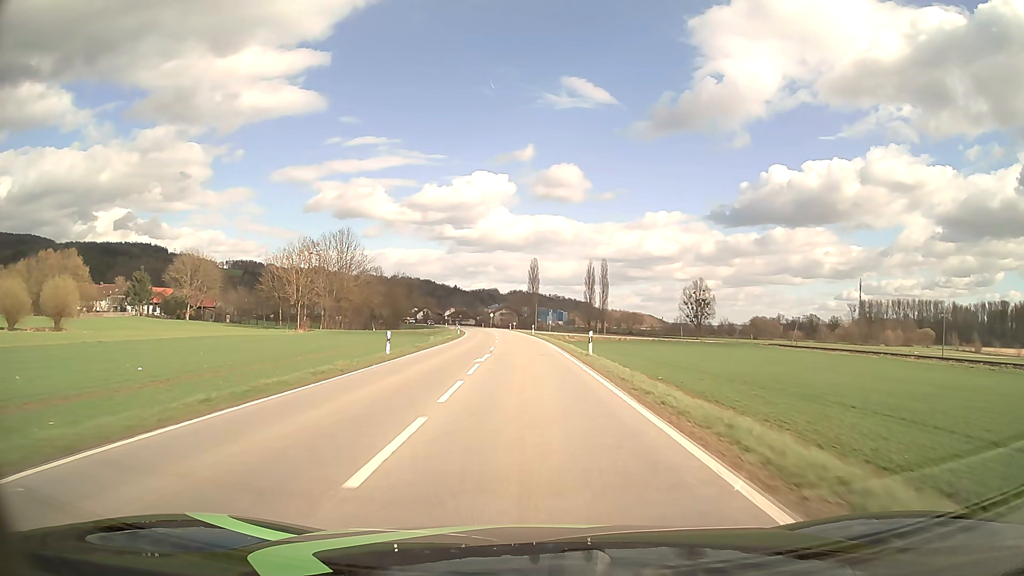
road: secondary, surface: asphalt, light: Day
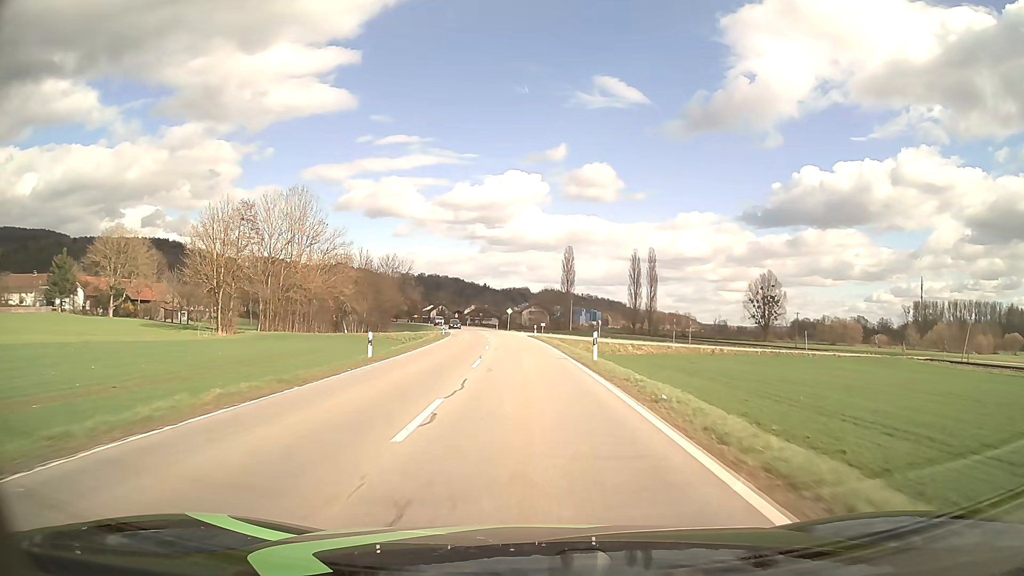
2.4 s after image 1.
(-1.0, +48.6) m; -3°
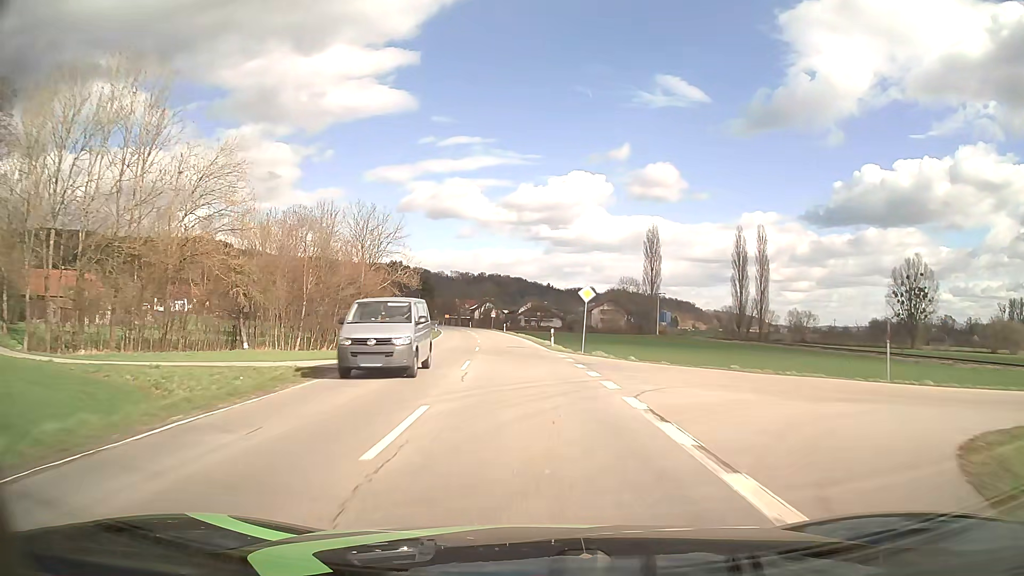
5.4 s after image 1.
(-2.7, +61.6) m; -5°
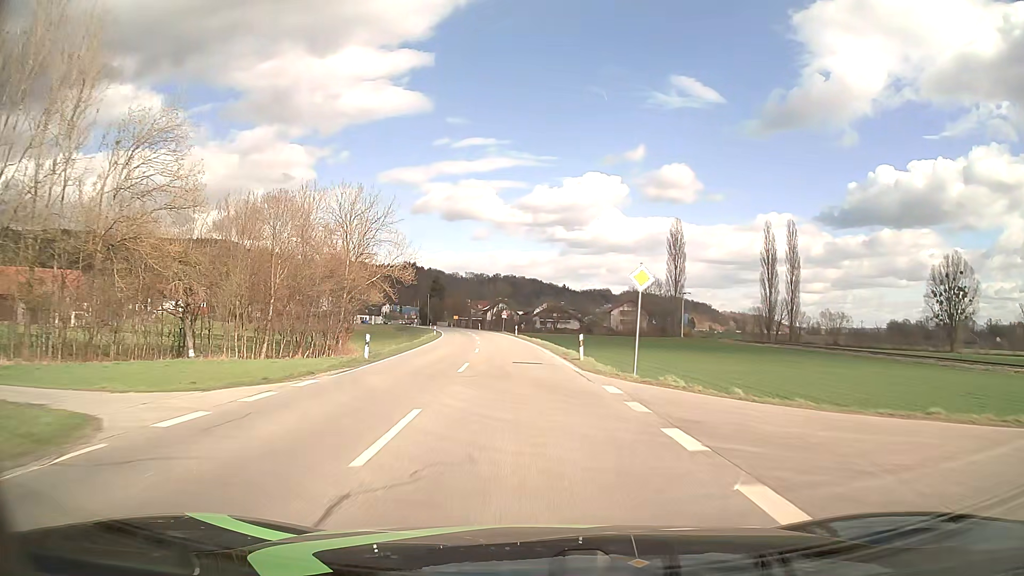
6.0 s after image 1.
(-0.1, +12.4) m; -1°
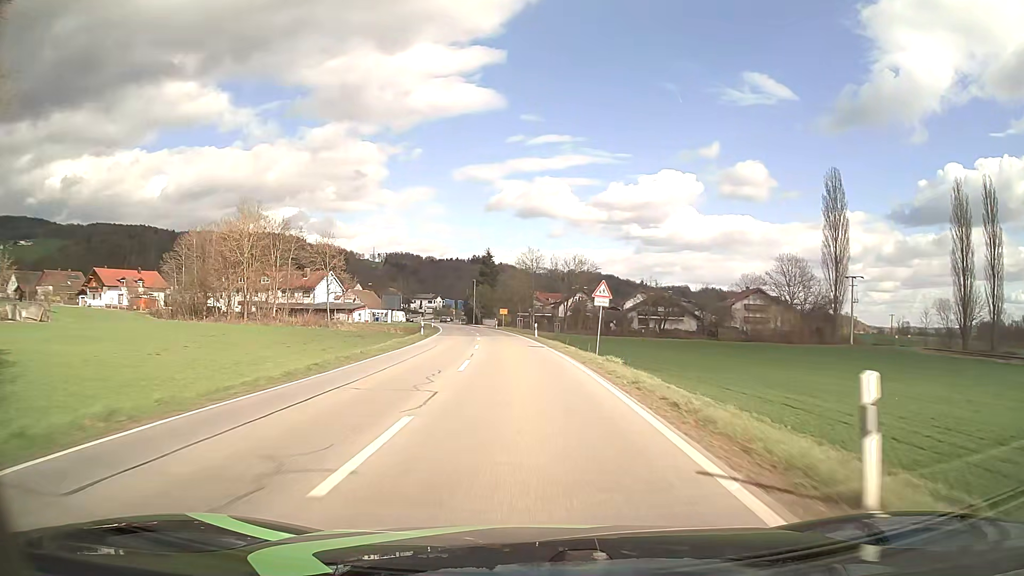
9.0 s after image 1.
(-3.5, +61.7) m; -6°
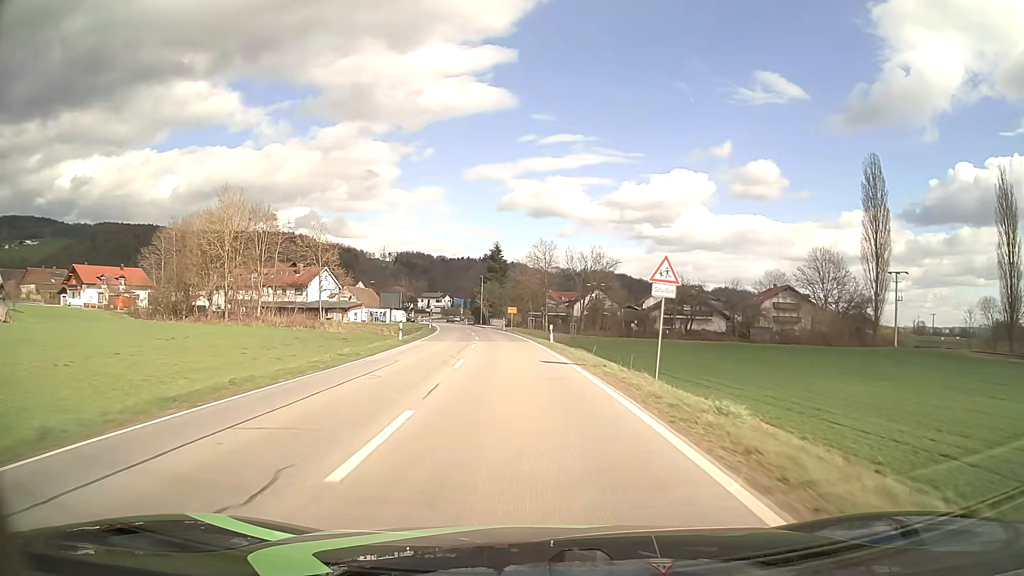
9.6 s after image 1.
(-0.1, +11.5) m; -1°
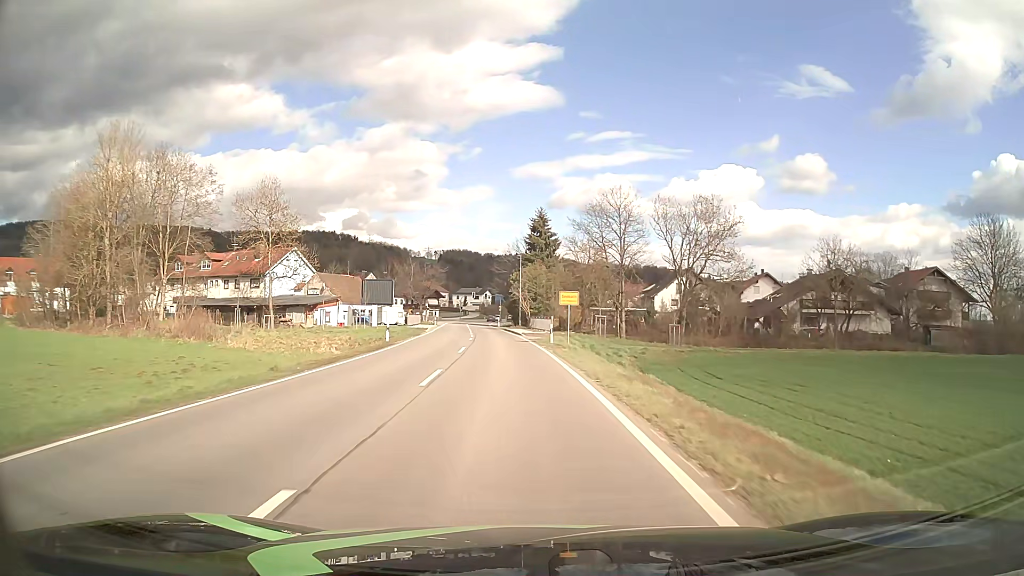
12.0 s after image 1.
(-1.6, +40.7) m; -4°
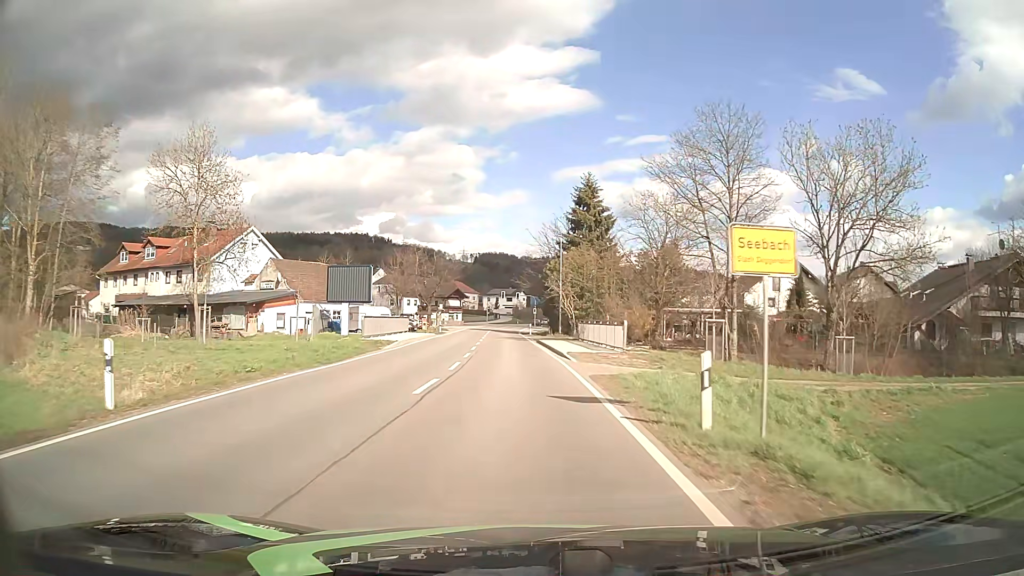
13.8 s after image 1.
(-0.7, +25.2) m; -3°
(0, +10) (0, +20) (-1, +30) (-1, +40) (-2, +50) (-3, +60) (-3, +70) (-3, +80) (-4, +90) (-4, +100) m
